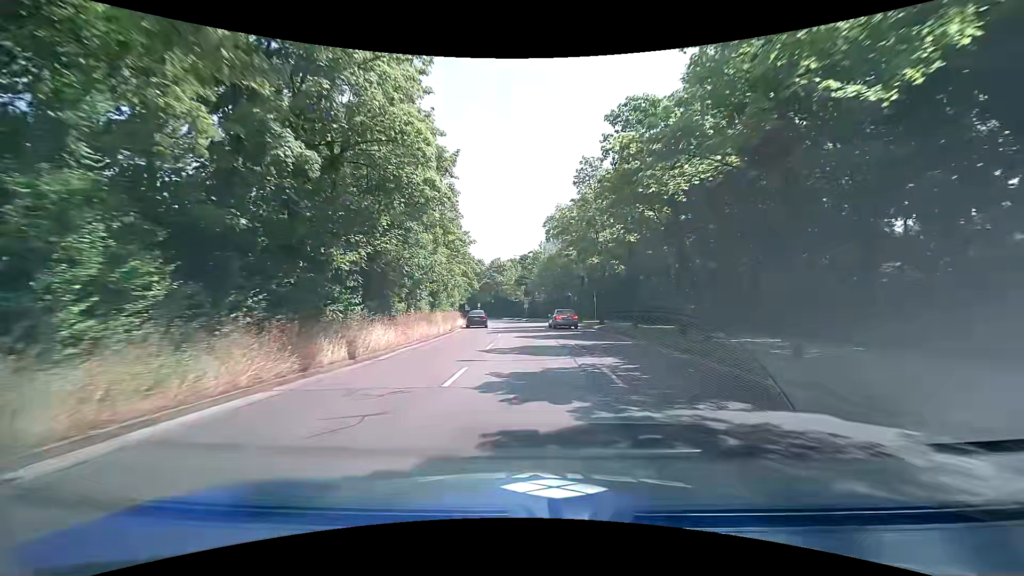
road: primary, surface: asphalt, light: Day
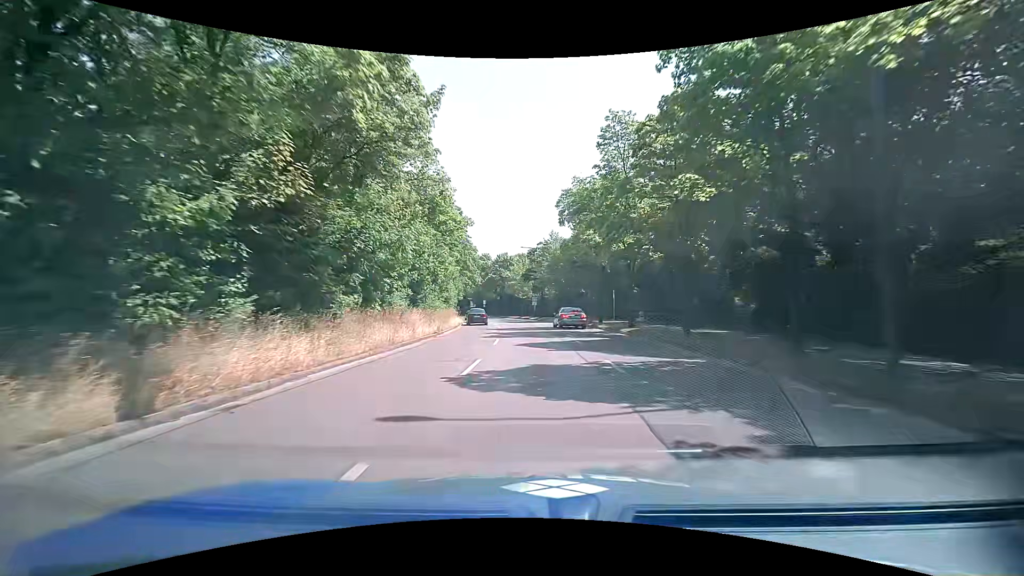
(0.0, +7.8) m; 0°
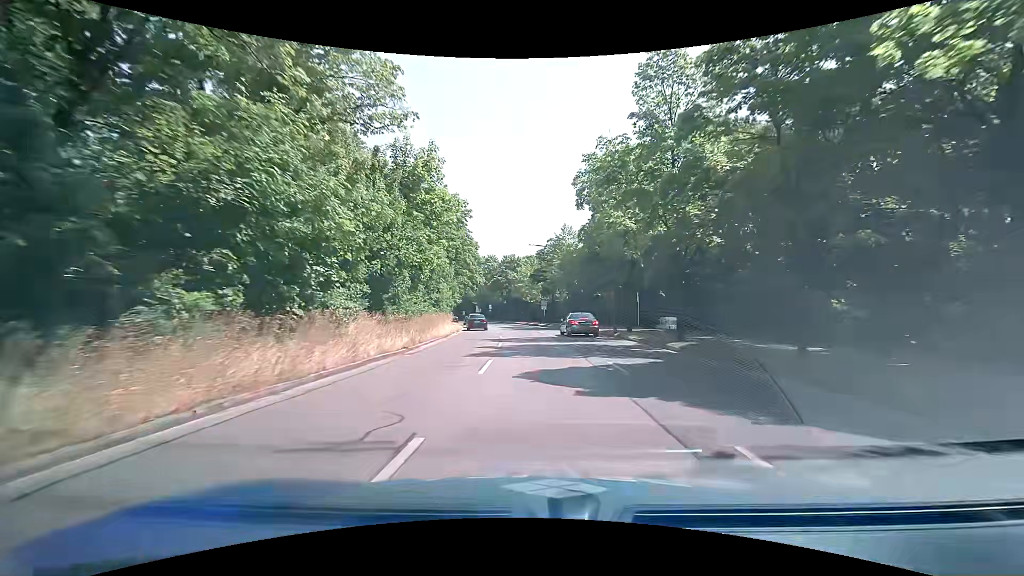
(-0.1, +7.8) m; -1°
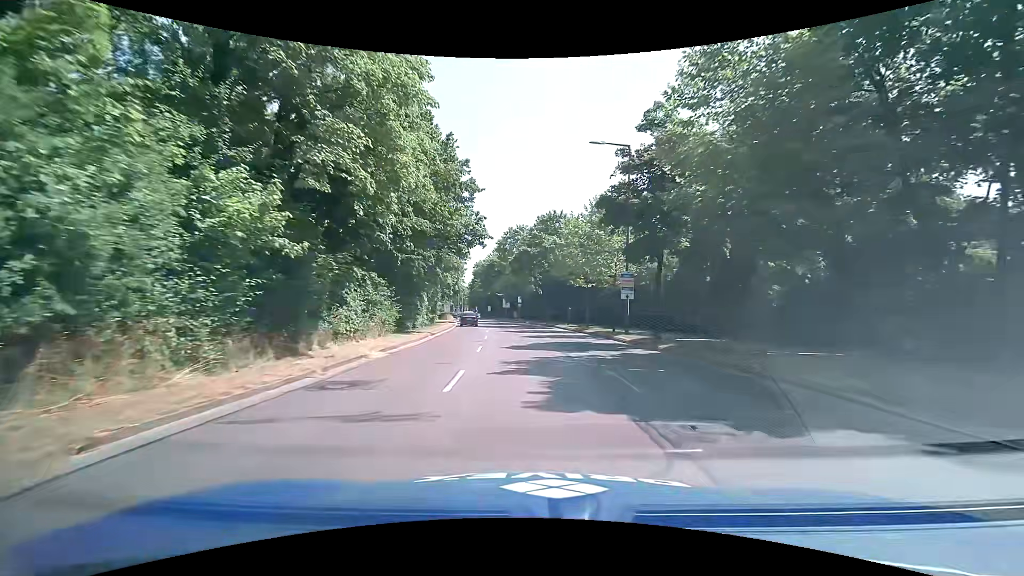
(-1.8, +38.1) m; -5°
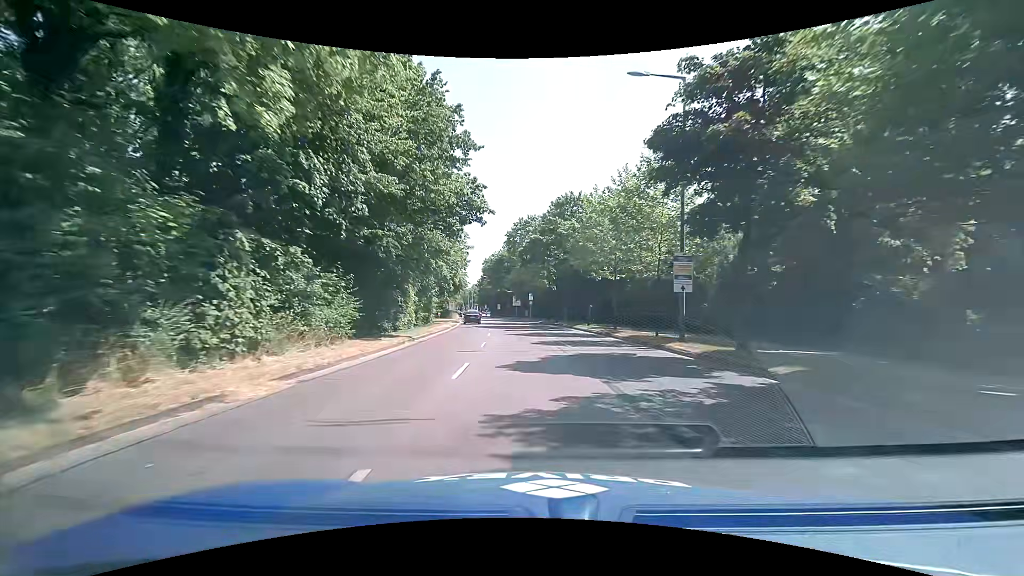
(-0.1, +7.6) m; -2°
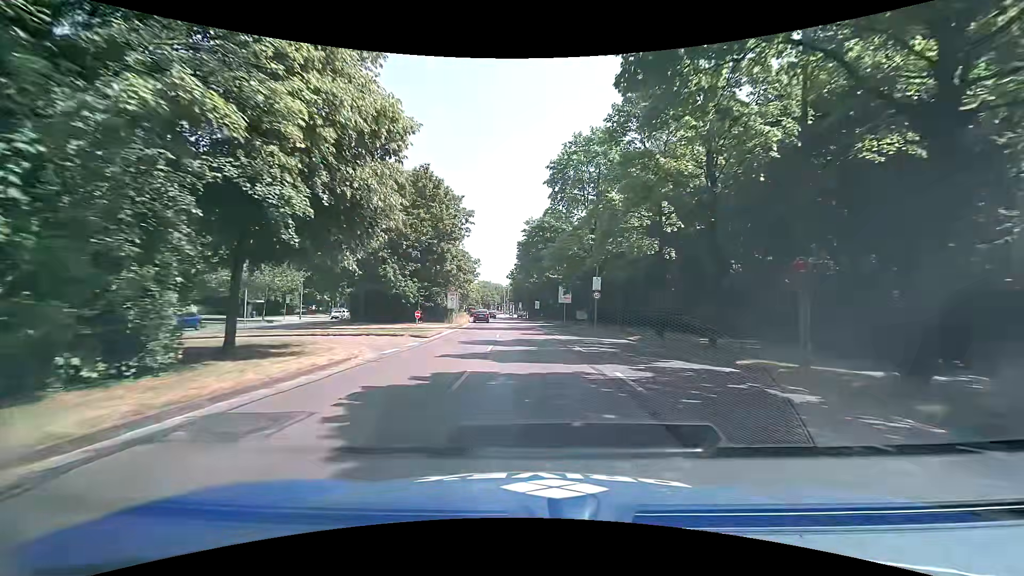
(-1.7, +37.4) m; -5°
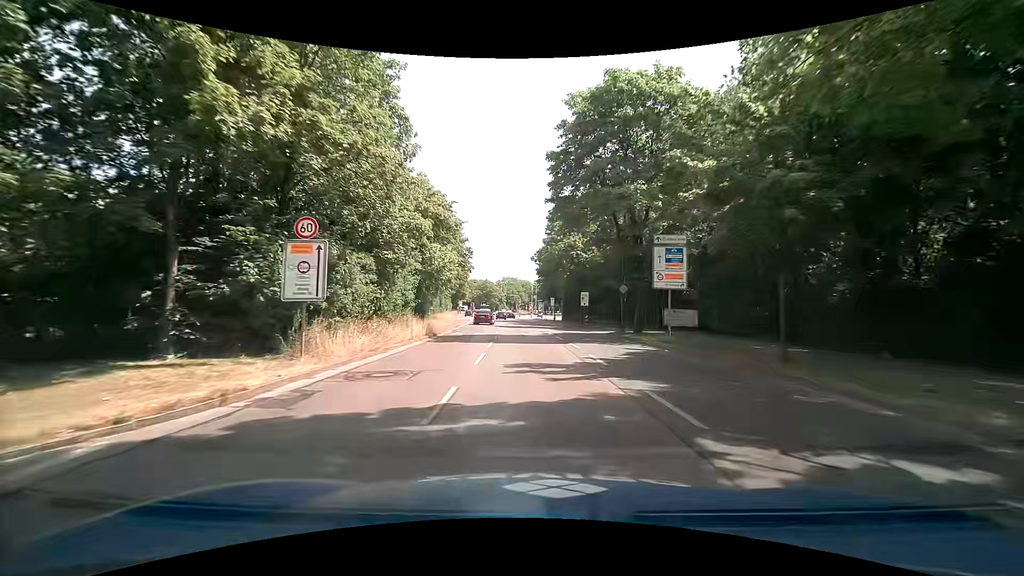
(-1.1, +36.6) m; -4°
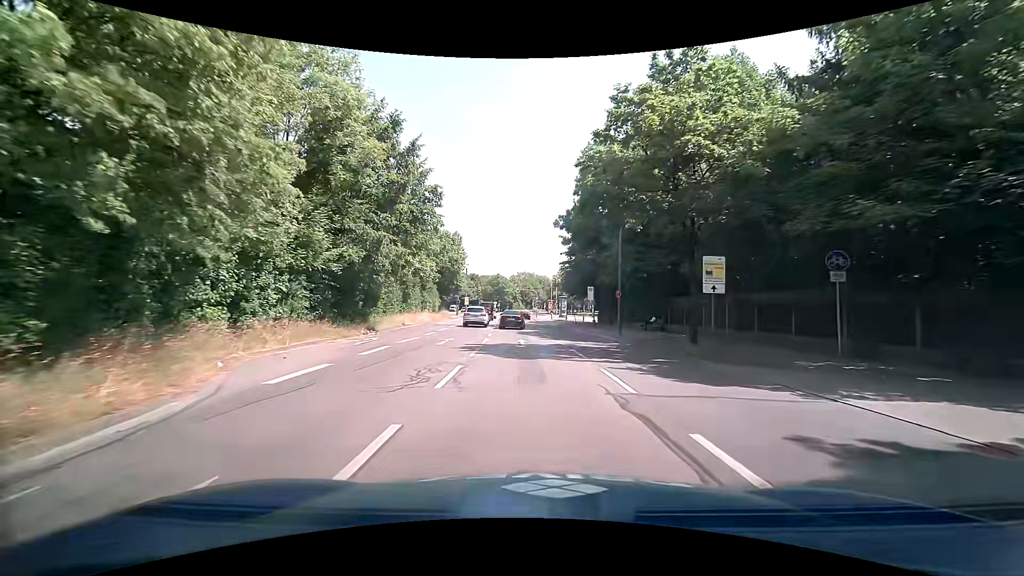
(-0.4, +27.9) m; -2°
